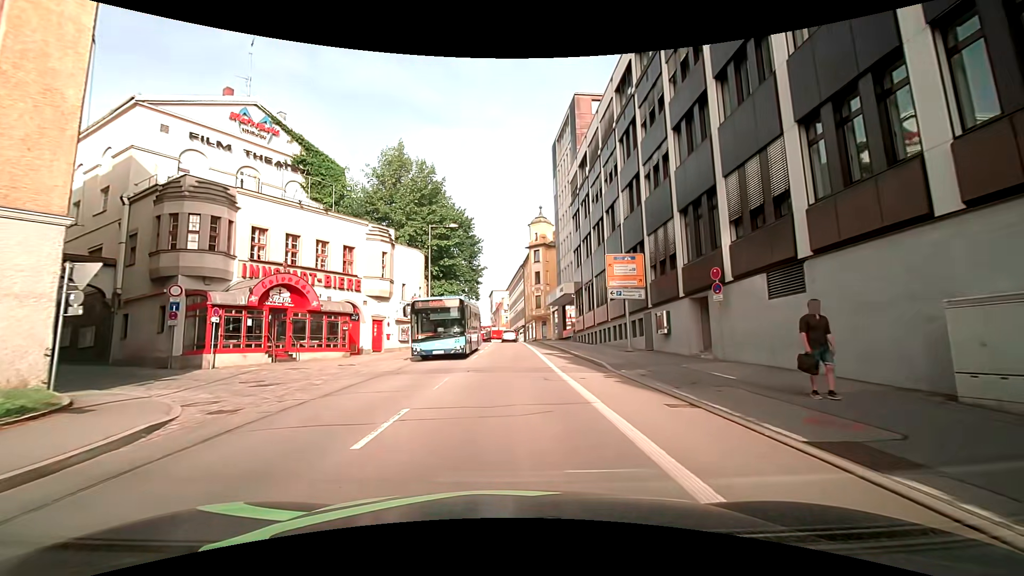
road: tertiary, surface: asphalt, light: Day
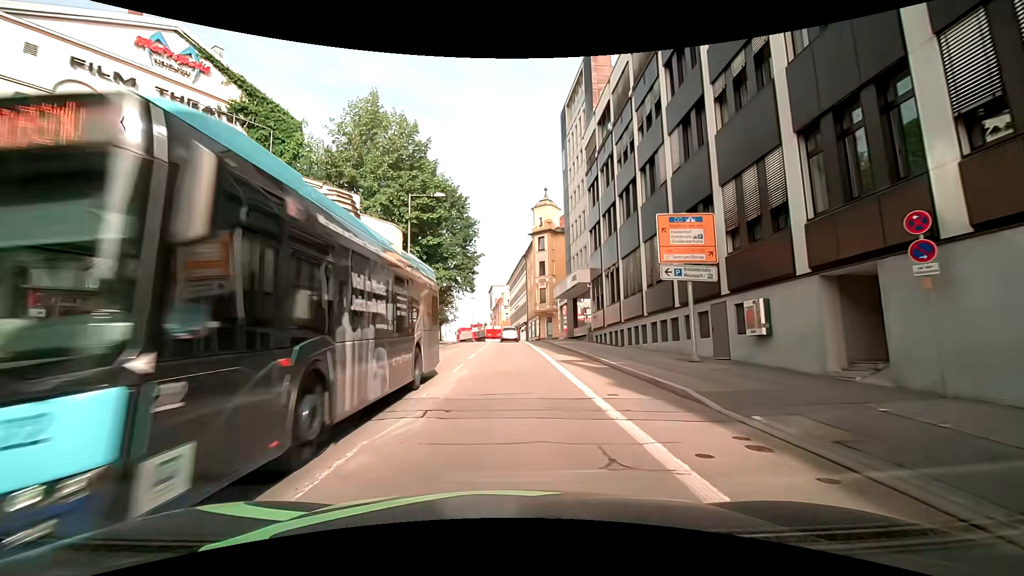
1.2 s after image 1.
(0.0, +8.7) m; 0°
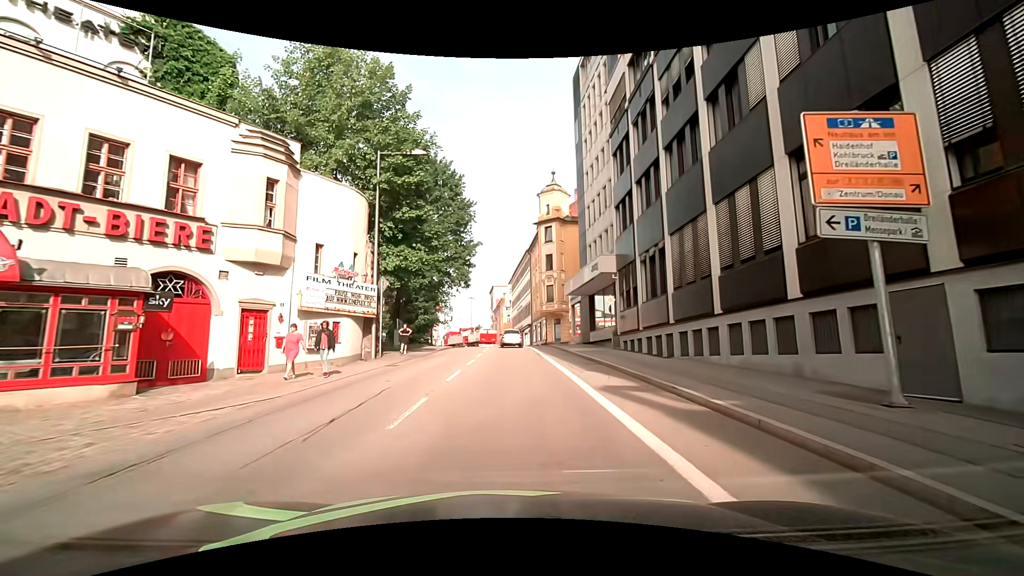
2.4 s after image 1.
(0.0, +8.3) m; -1°
